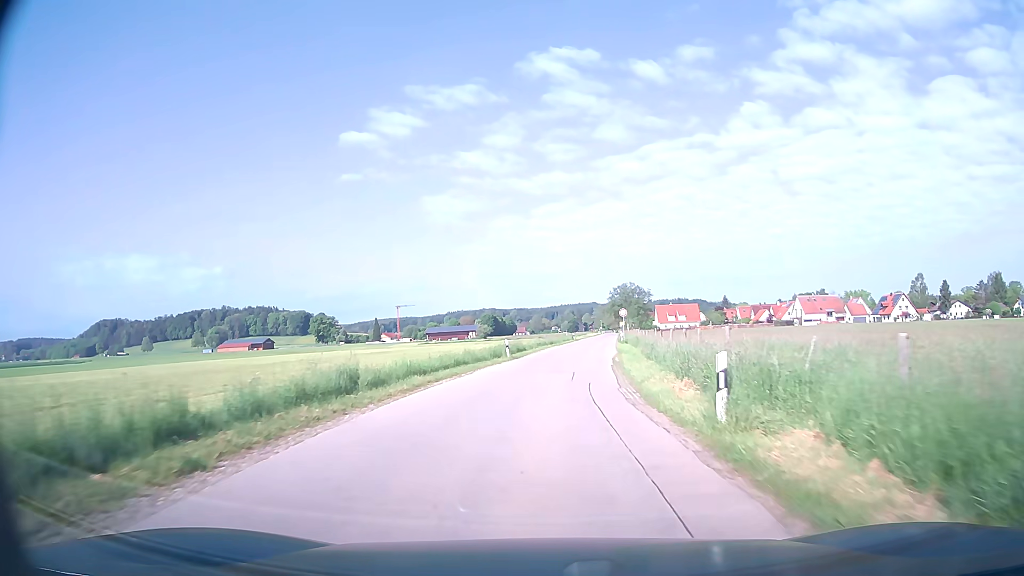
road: unclassified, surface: asphalt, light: Day
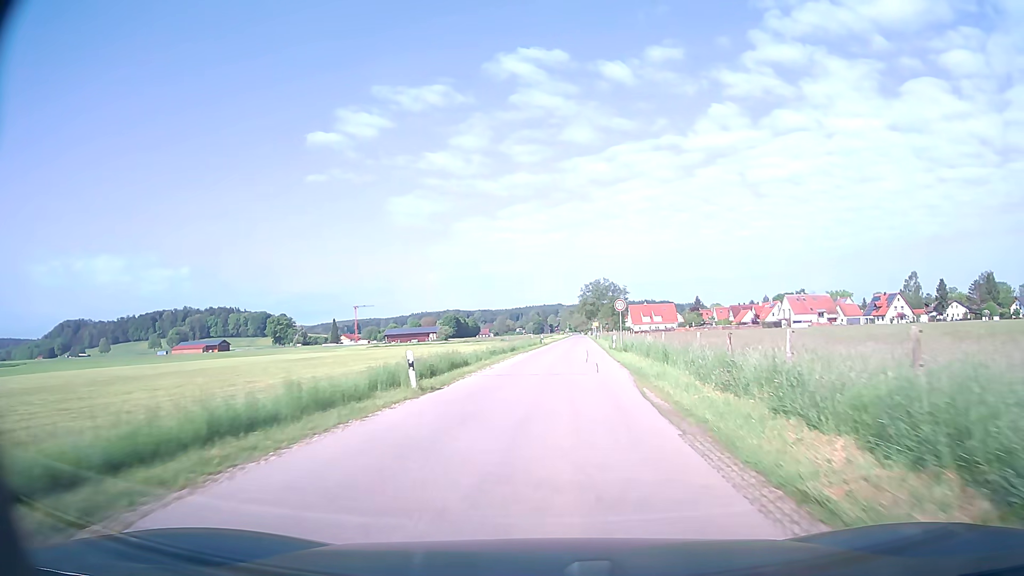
(+0.4, +17.9) m; +3°
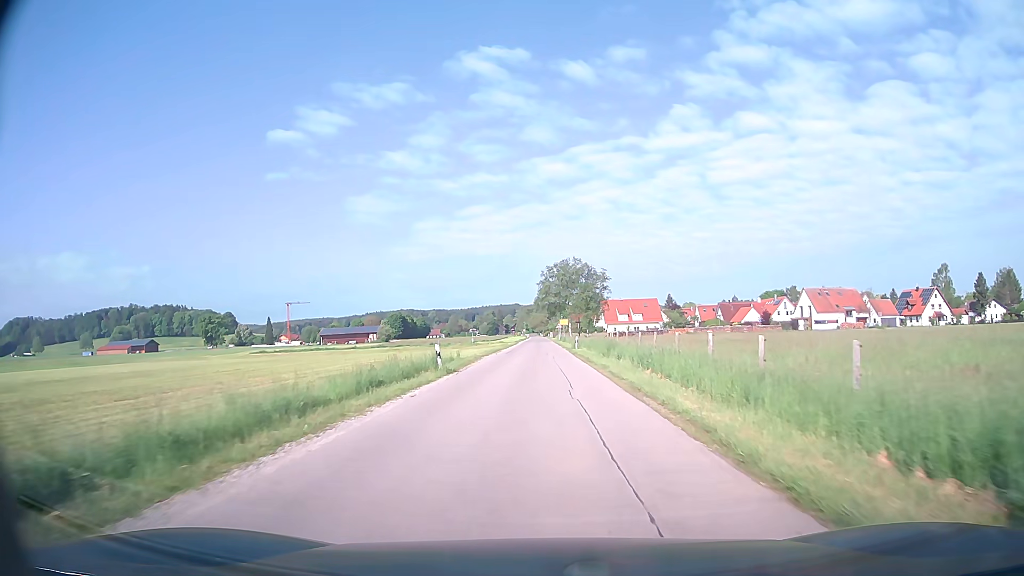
(+2.1, +42.7) m; +4°
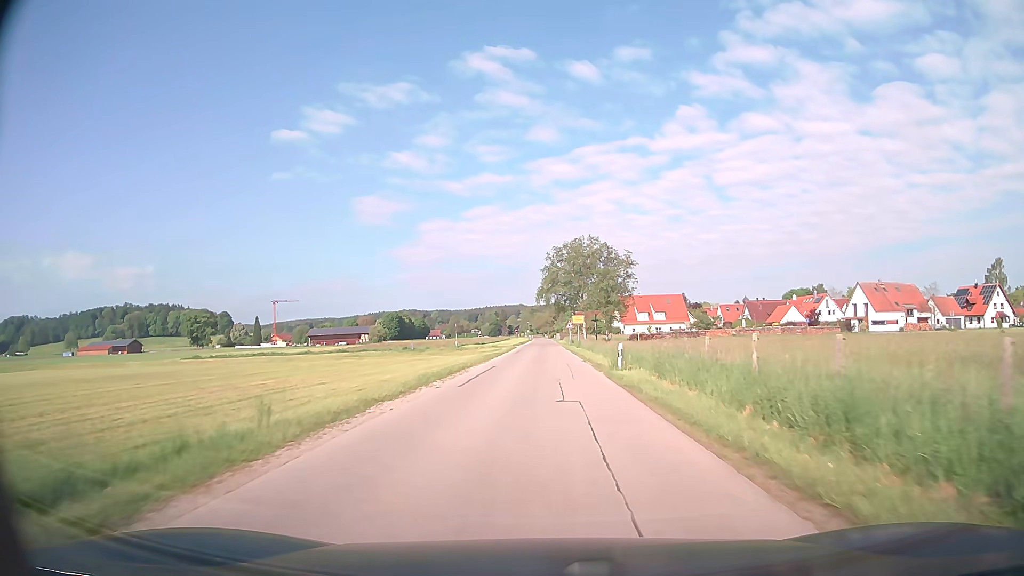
(-0.1, +24.8) m; -1°
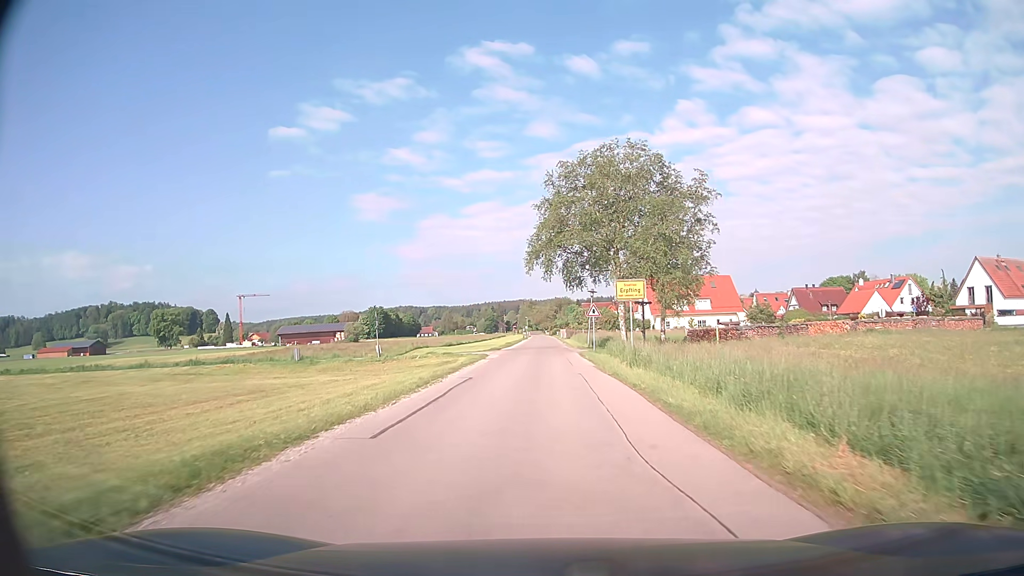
(+0.1, +38.3) m; 0°
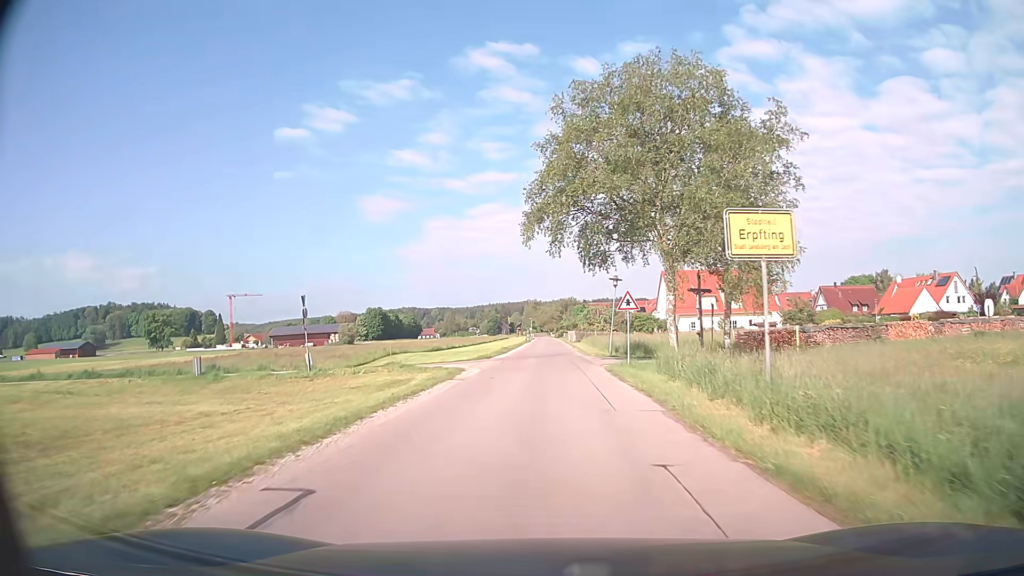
(-0.1, +13.9) m; -1°
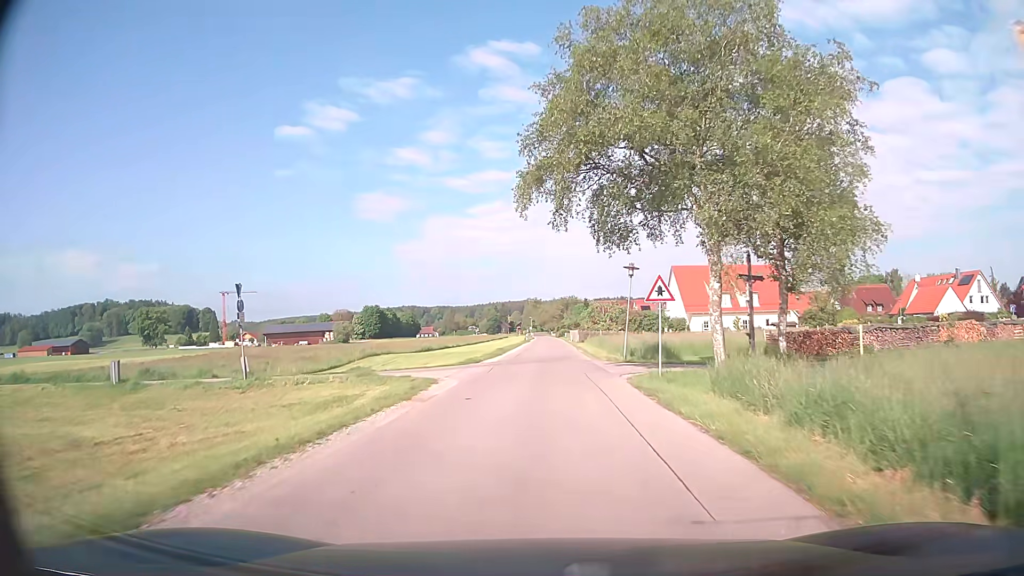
(0.0, +6.7) m; 0°
(0, +10) (0, +20) (0, +30) (0, +40) (0, +50) (0, +60) (+1, +70) (+1, +80) (+1, +90) (+1, +100) m
